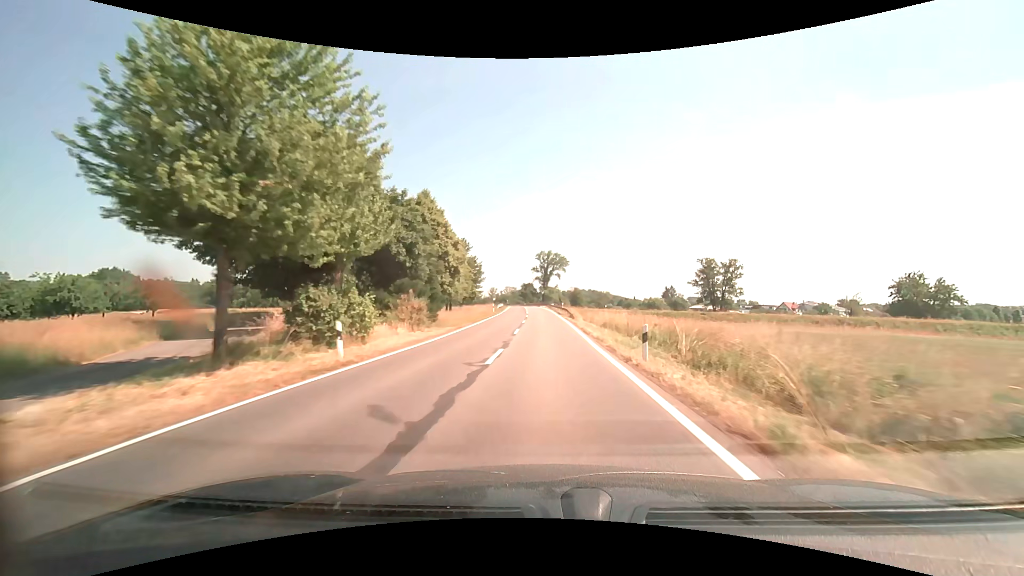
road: secondary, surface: asphalt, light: Day
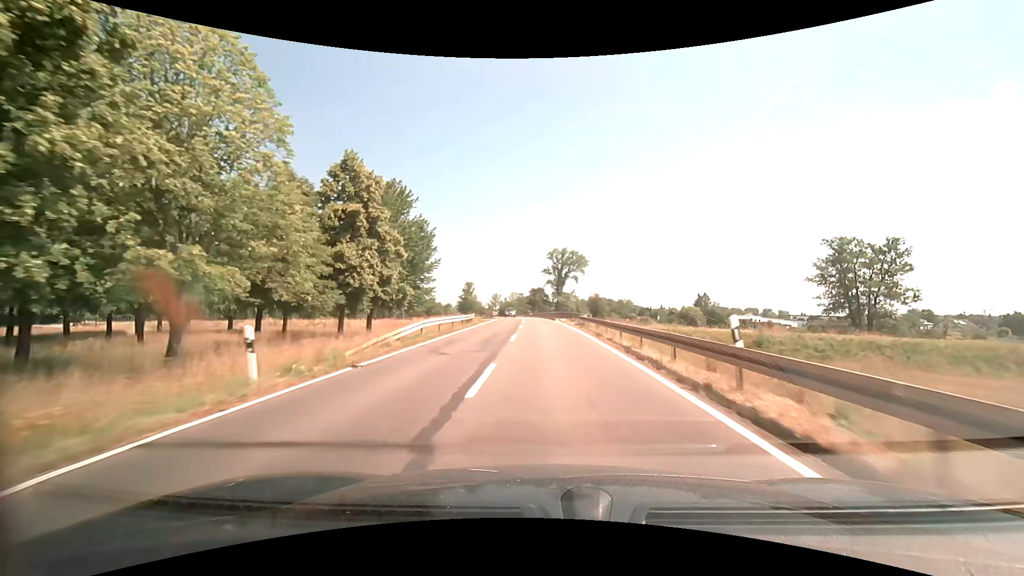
(-0.7, +51.8) m; -2°
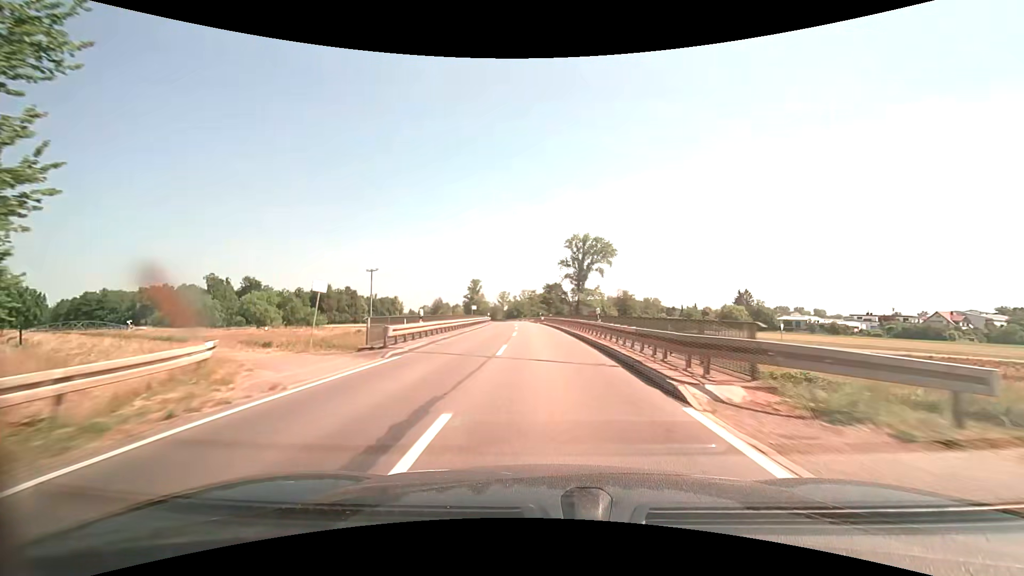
(-0.4, +41.3) m; -2°
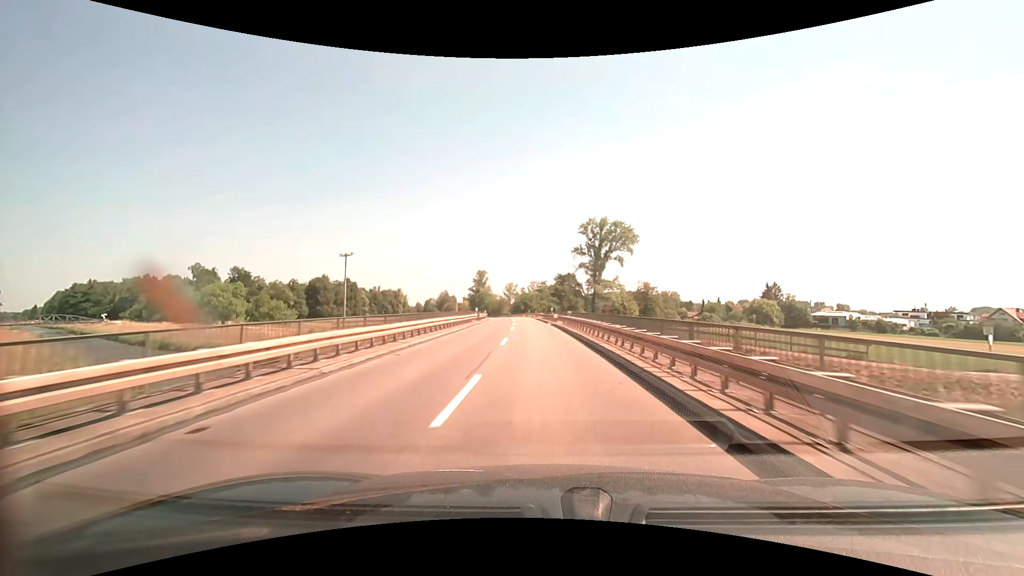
(-0.2, +20.7) m; -1°
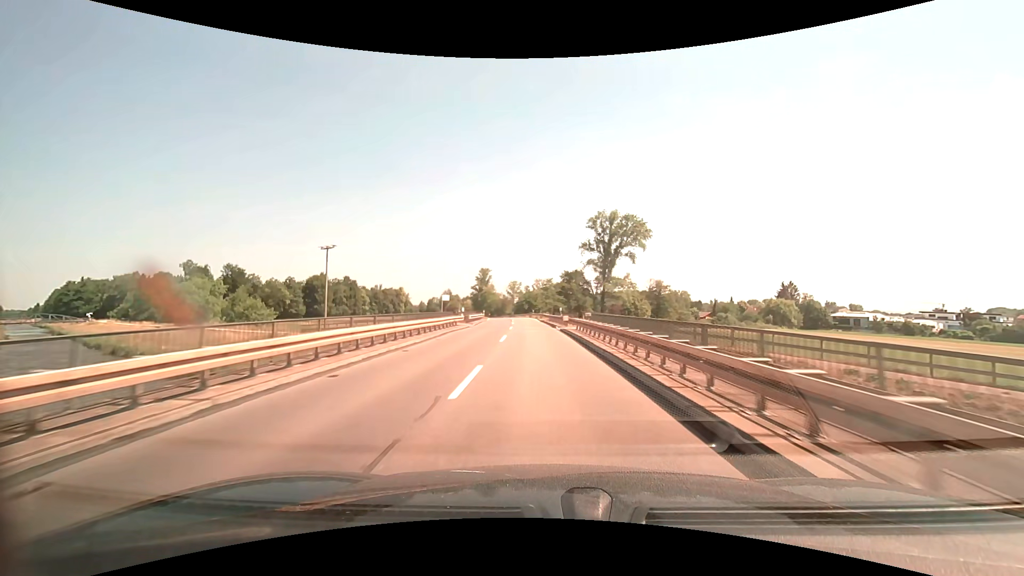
(0.0, +10.4) m; -1°
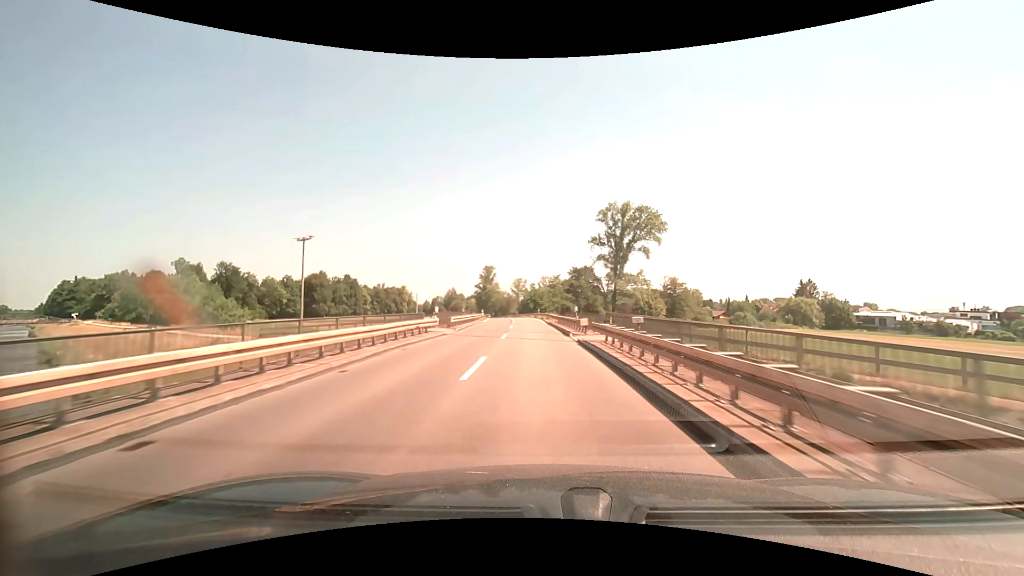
(-0.1, +10.4) m; -1°
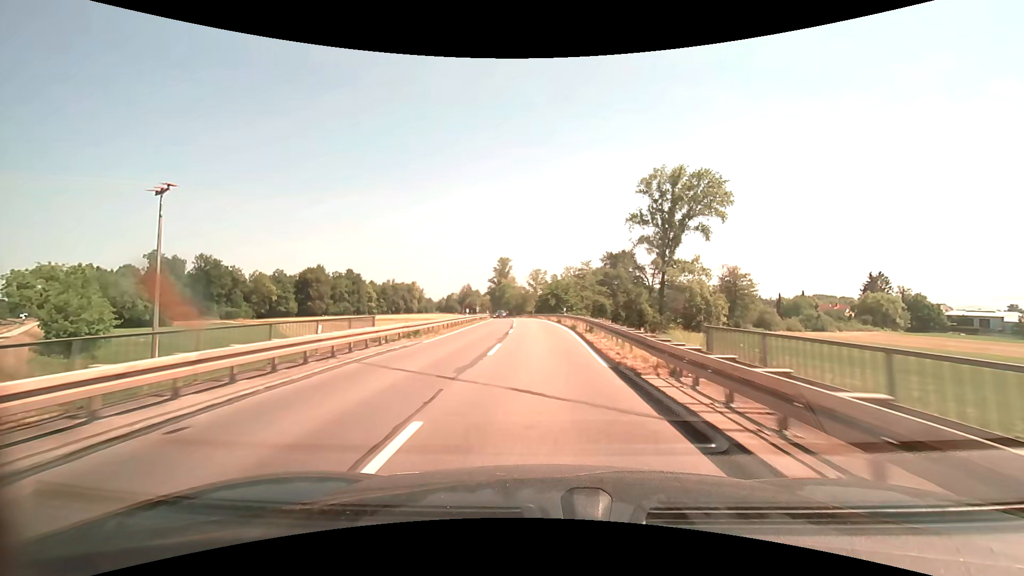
(-0.7, +31.4) m; -2°
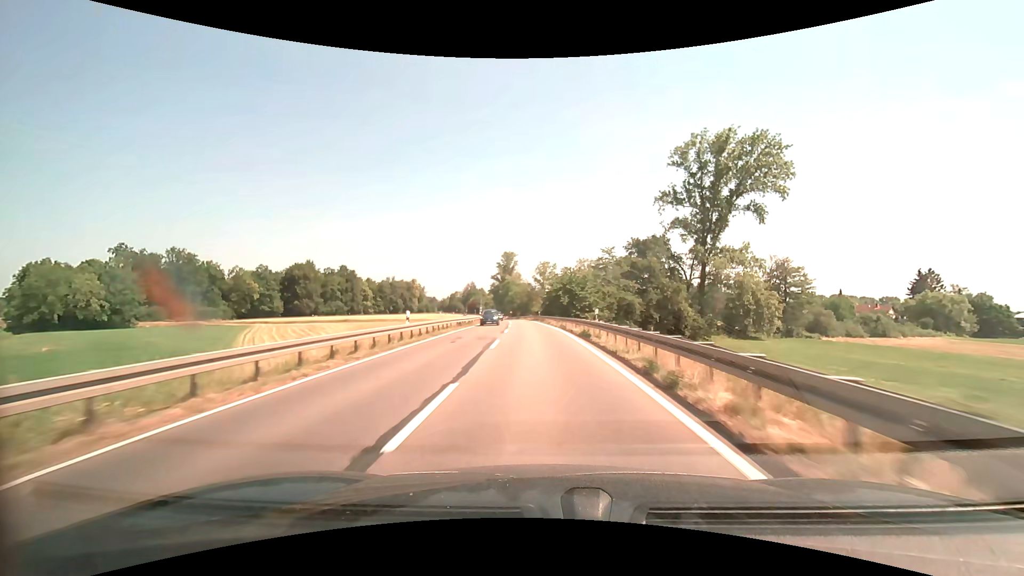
(-0.3, +21.0) m; -1°
(0, +10) (0, +20) (-1, +30) (-1, +40) (-2, +50) (-2, +60) (-3, +70) (-4, +80) (-5, +90) (-6, +100) m
